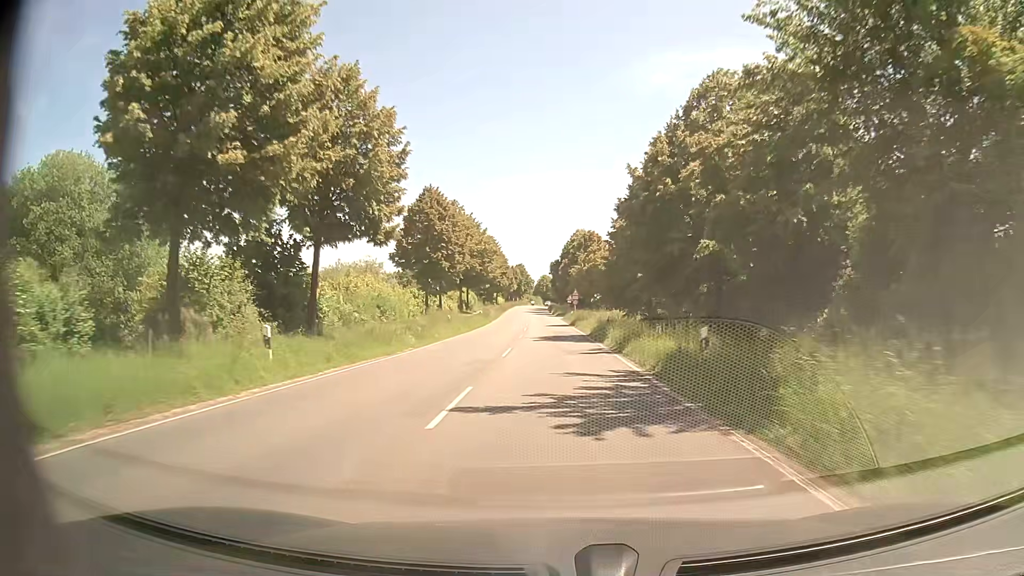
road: secondary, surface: asphalt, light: Day
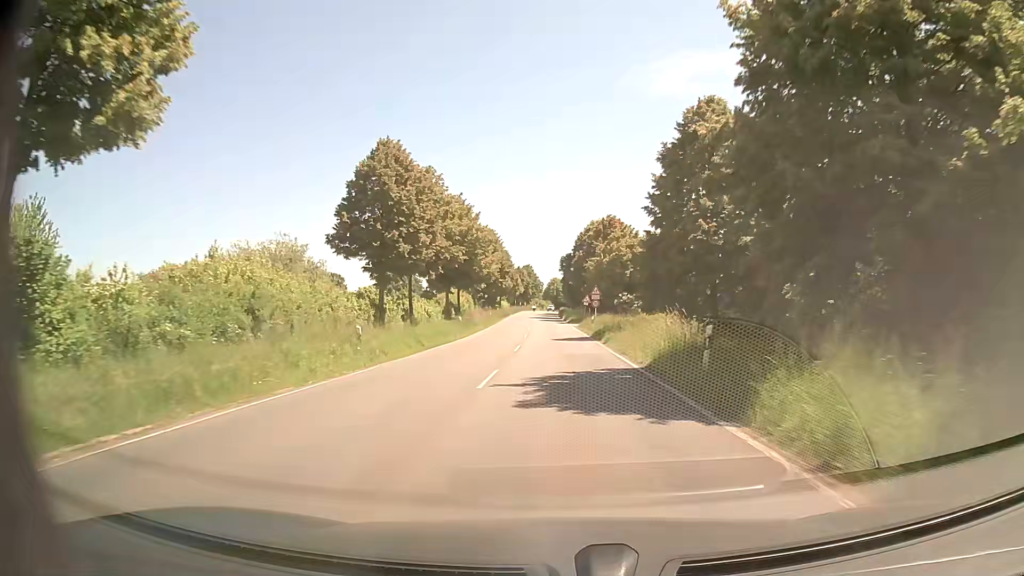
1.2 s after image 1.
(-0.1, +19.9) m; 0°
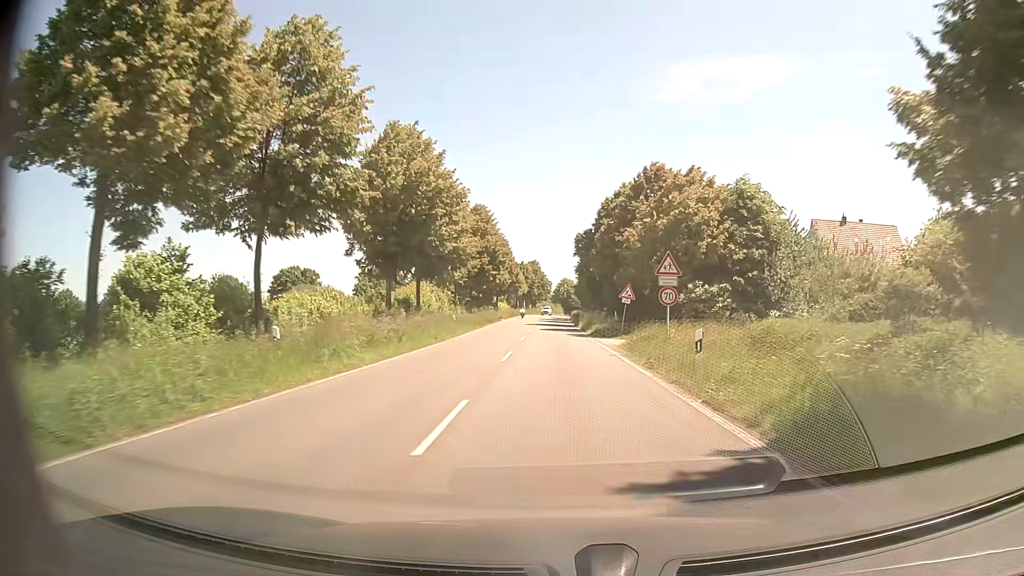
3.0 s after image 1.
(-0.6, +29.9) m; -2°
(0, +10) (0, +20) (0, +30) (0, +40) (0, +50) (0, +60) (0, +70) (0, +80) (0, +90) (+1, +100) m
